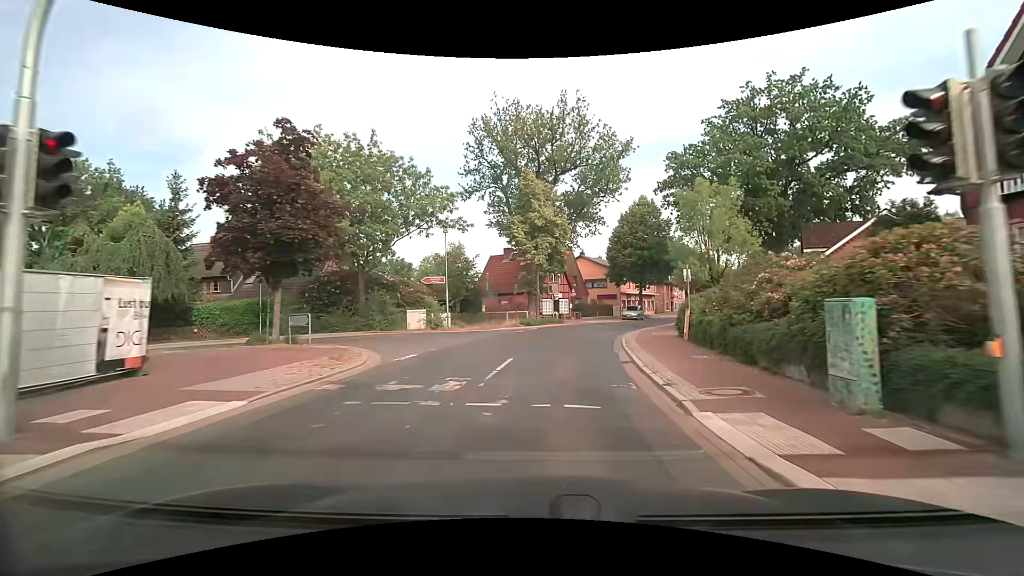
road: secondary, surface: asphalt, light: Day
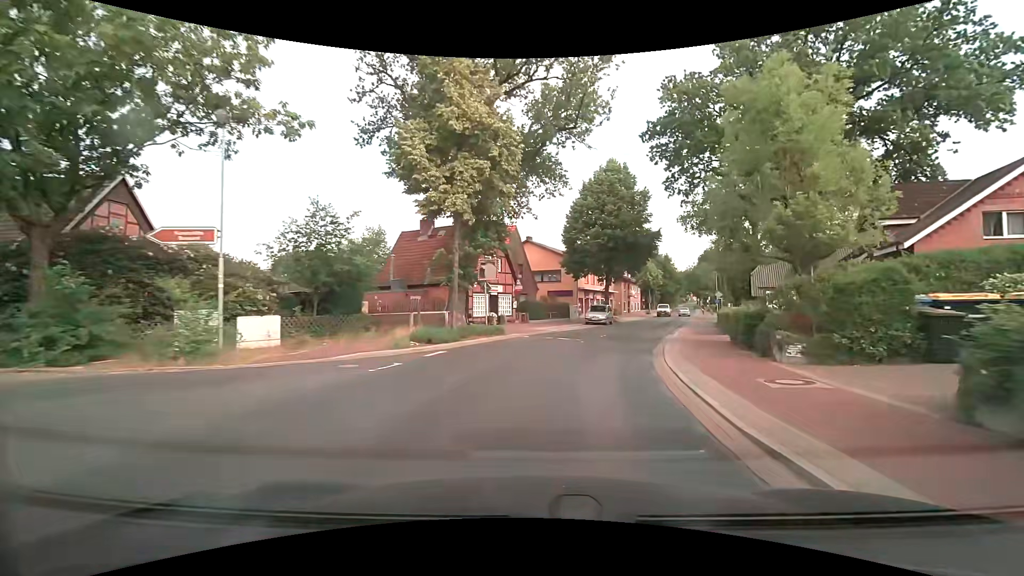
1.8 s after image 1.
(+0.8, +17.6) m; +7°
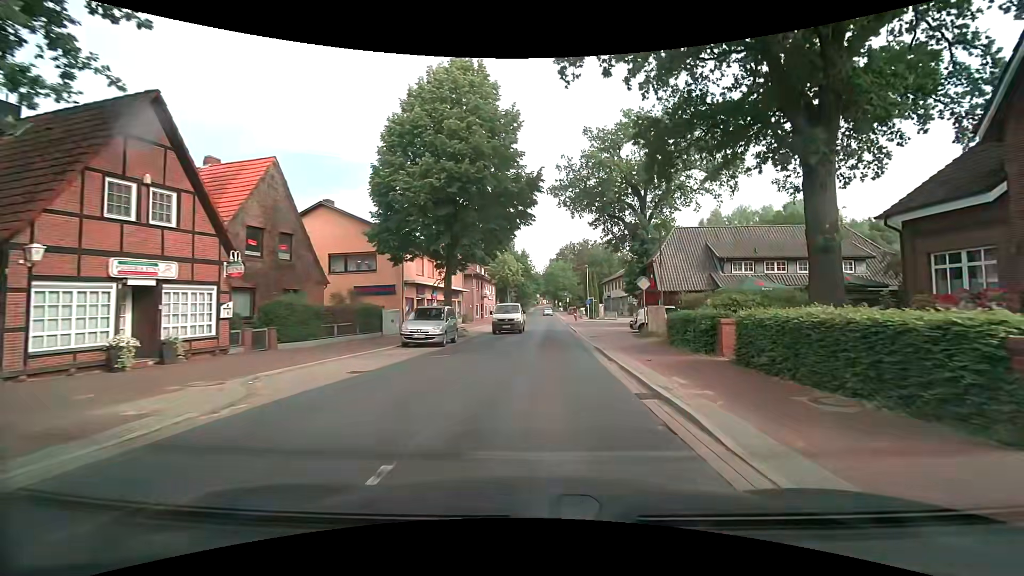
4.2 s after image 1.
(+2.9, +21.4) m; +16°
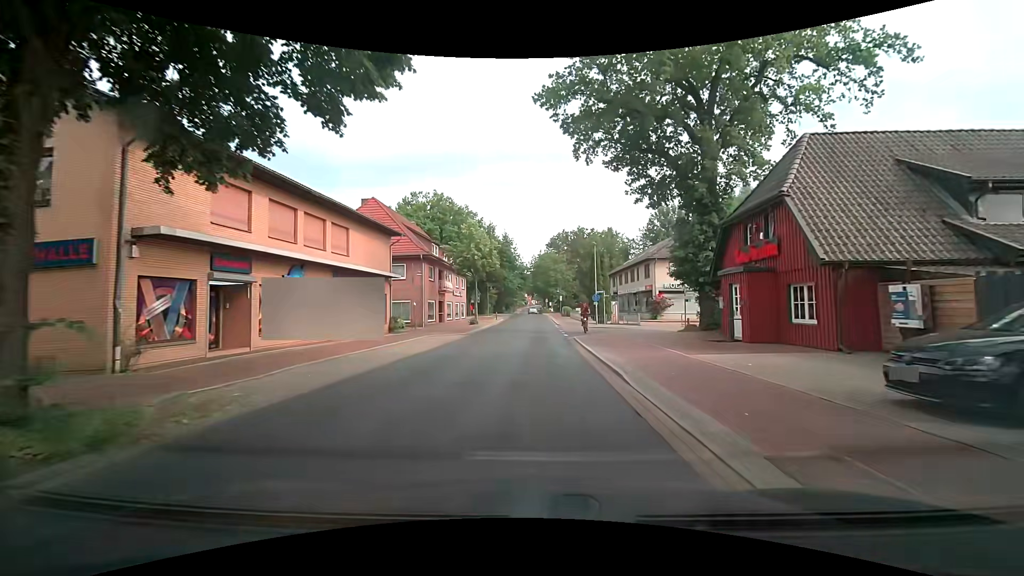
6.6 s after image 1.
(+0.7, +22.5) m; +1°
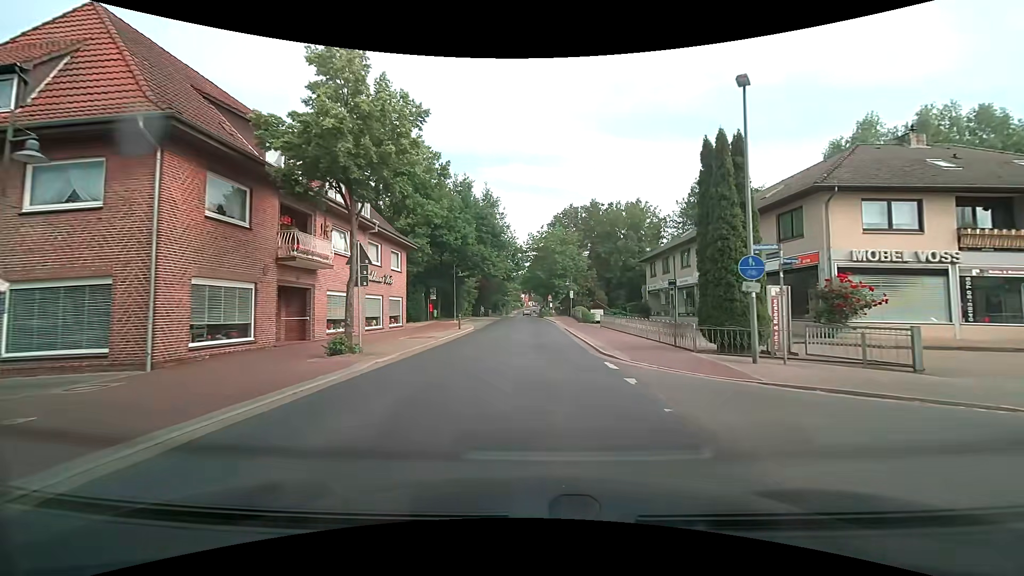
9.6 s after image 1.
(0.0, +31.3) m; 0°
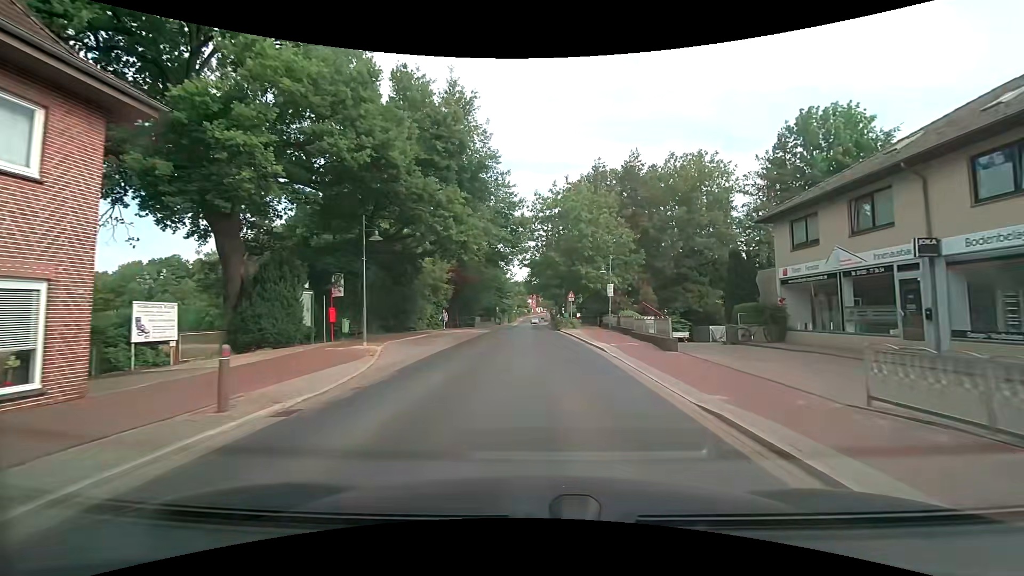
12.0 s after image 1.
(0.0, +26.7) m; -1°
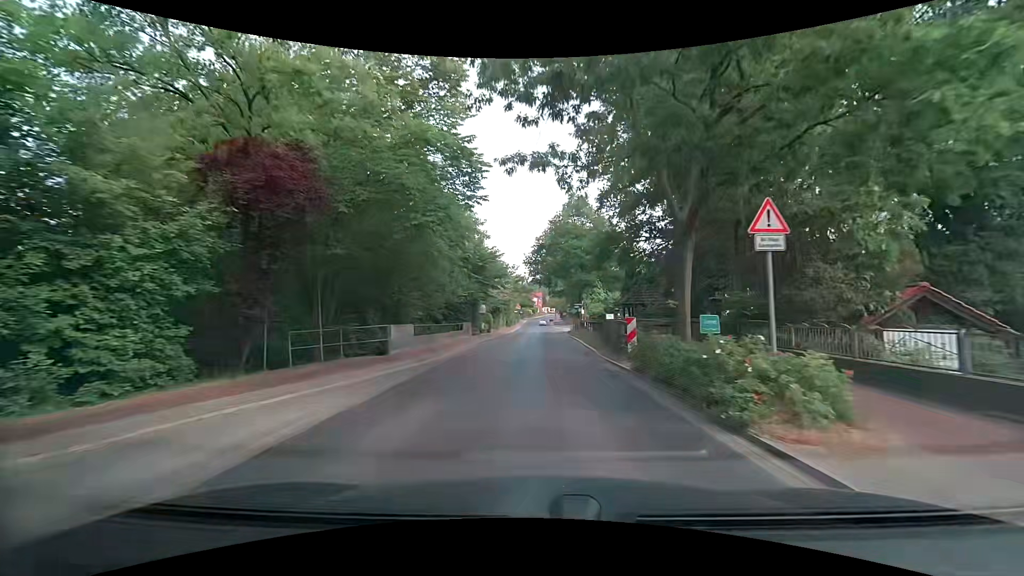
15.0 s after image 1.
(-0.1, +32.4) m; 0°
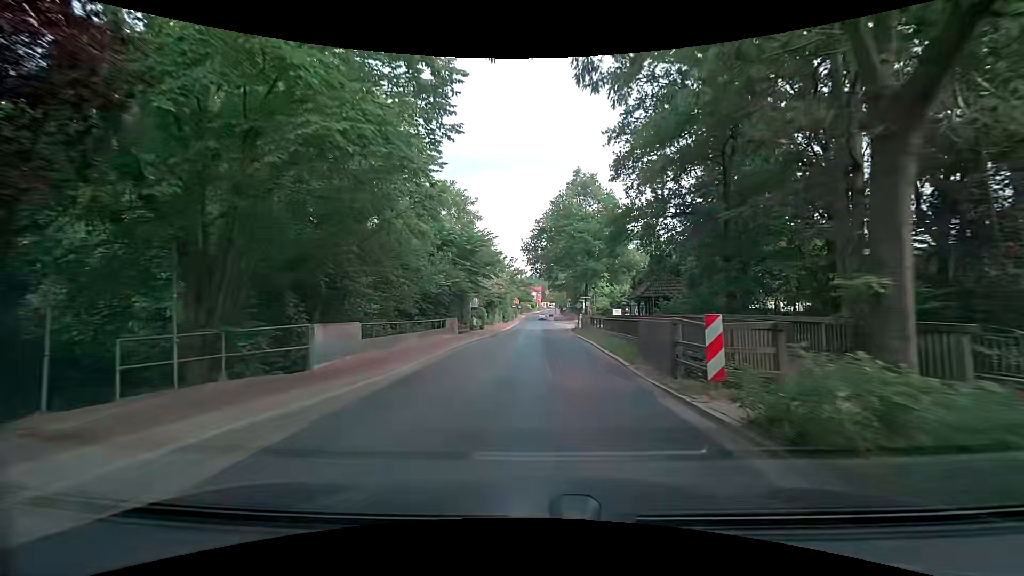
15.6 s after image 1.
(-0.1, +6.5) m; -1°
(0, +10) (0, +20) (0, +30) (+1, +40) (+1, +50) (+1, +60) (+2, +70) (+2, +80) (+2, +90) (+2, +100) m
